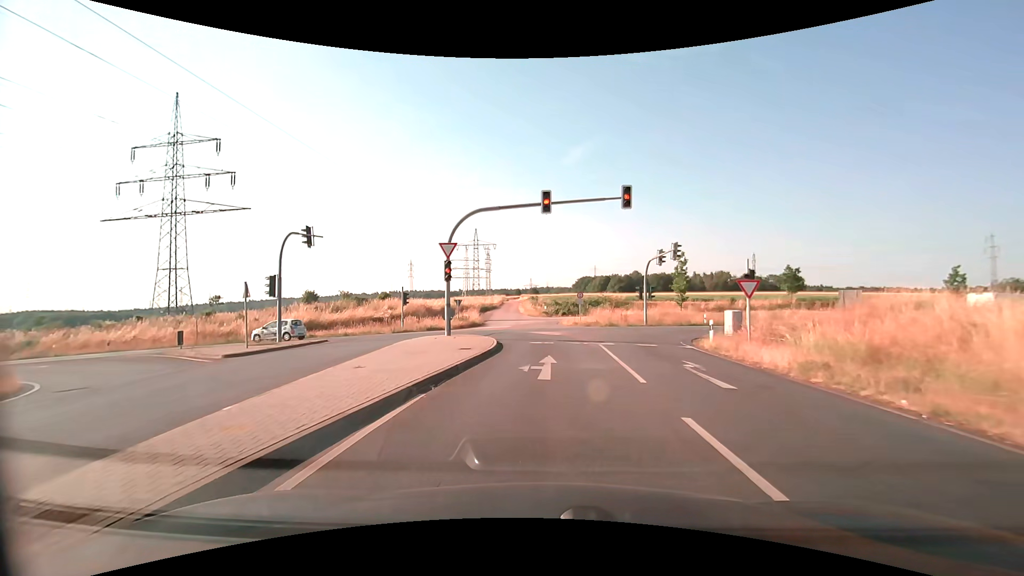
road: secondary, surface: asphalt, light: Day
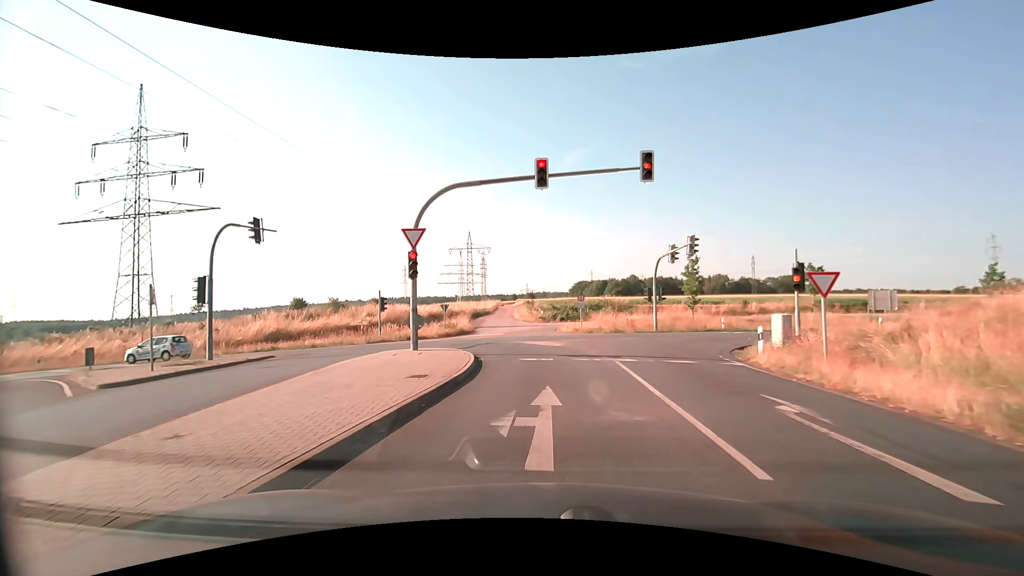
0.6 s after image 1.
(0.0, +5.0) m; 0°
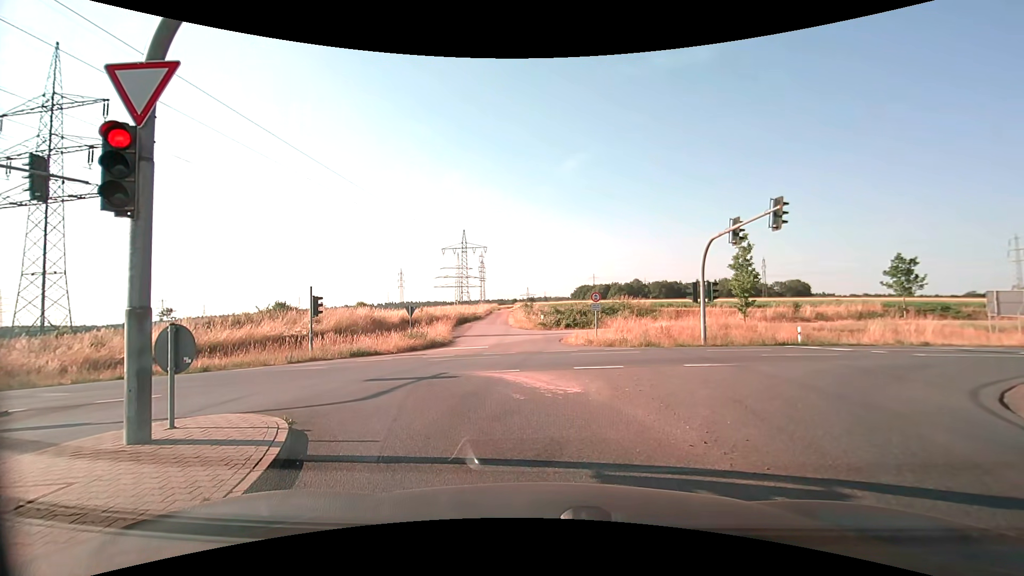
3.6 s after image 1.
(0.0, +10.6) m; -2°
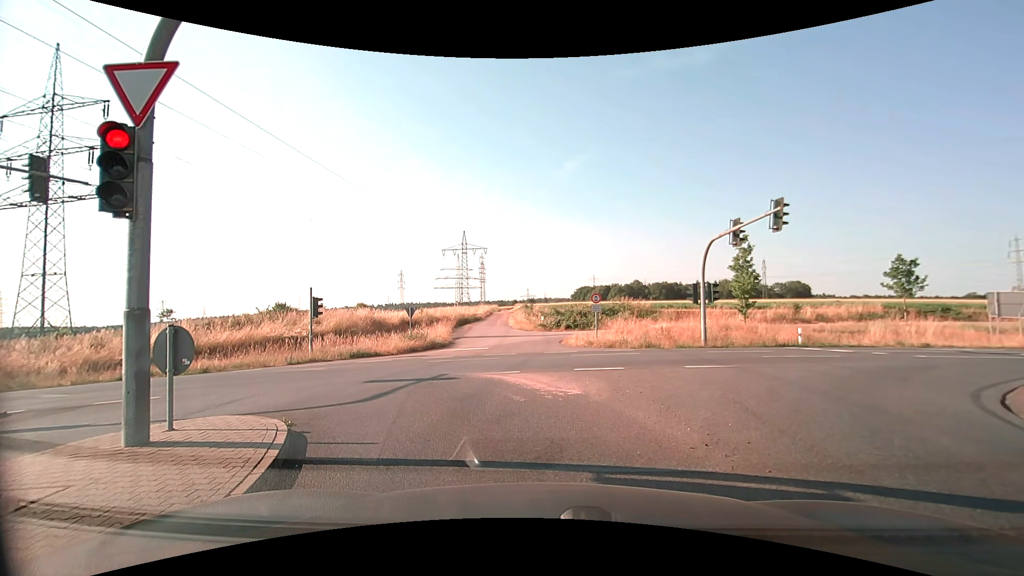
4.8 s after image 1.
(0.0, +0.1) m; 0°
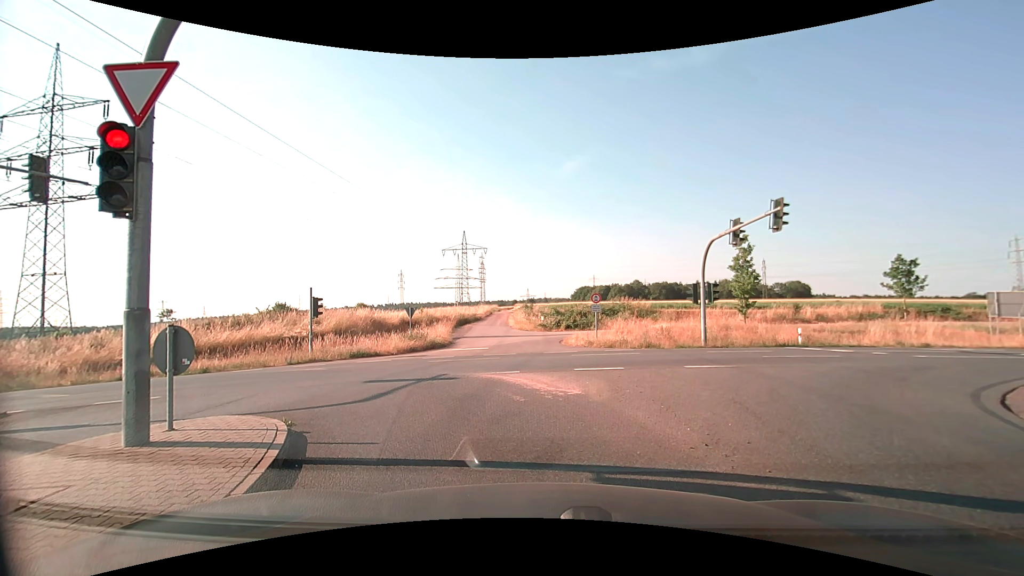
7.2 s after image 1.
(0.0, 0.0) m; 0°
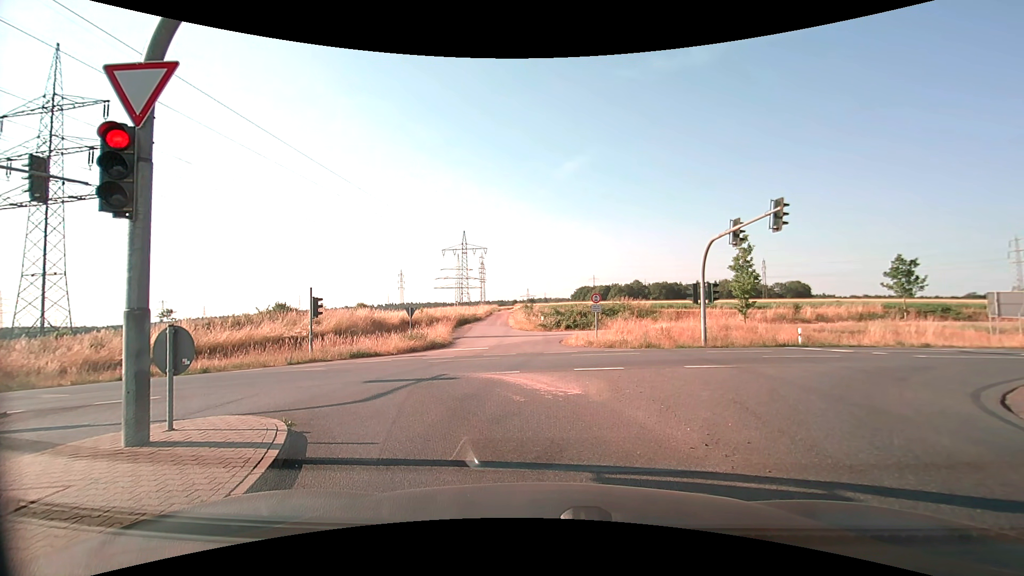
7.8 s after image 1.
(0.0, 0.0) m; 0°
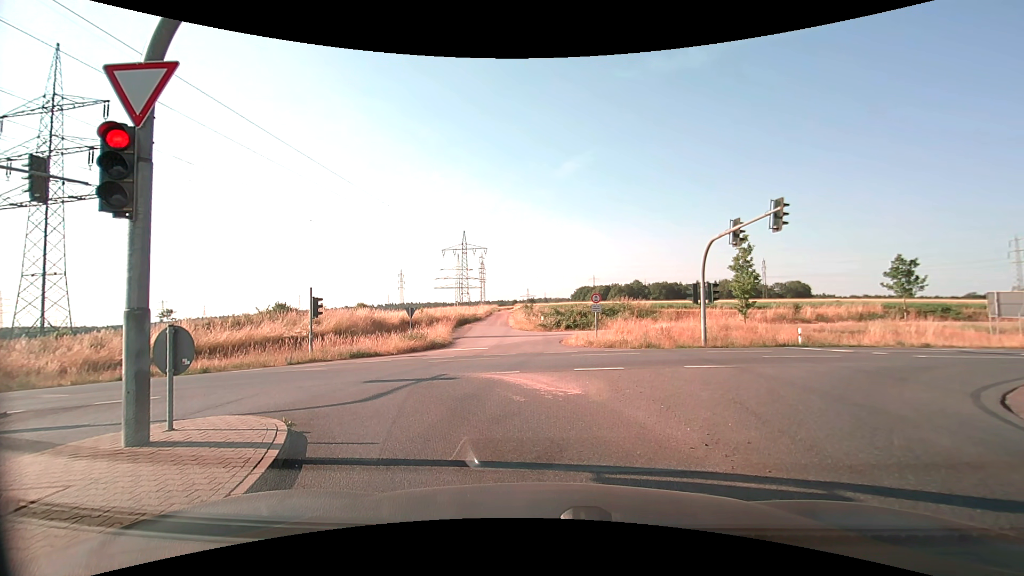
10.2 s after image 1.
(0.0, 0.0) m; 0°
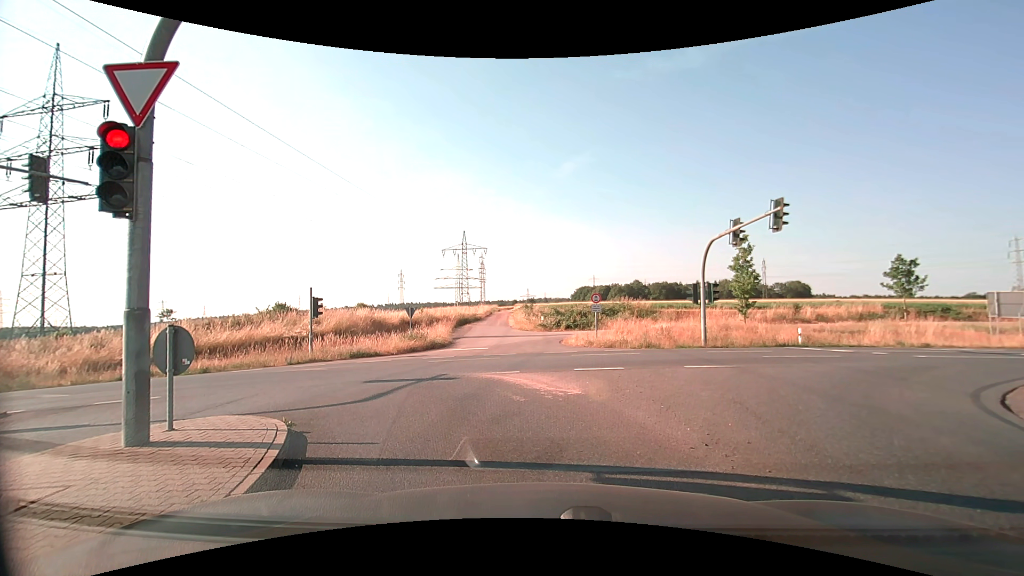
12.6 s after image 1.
(0.0, 0.0) m; 0°
(-1, +10) (-7, +18) (-16, +22) (-26, +23) (-36, +22) (-46, +21) (-56, +19) (-66, +18) (-76, +17) (-86, +16) m
